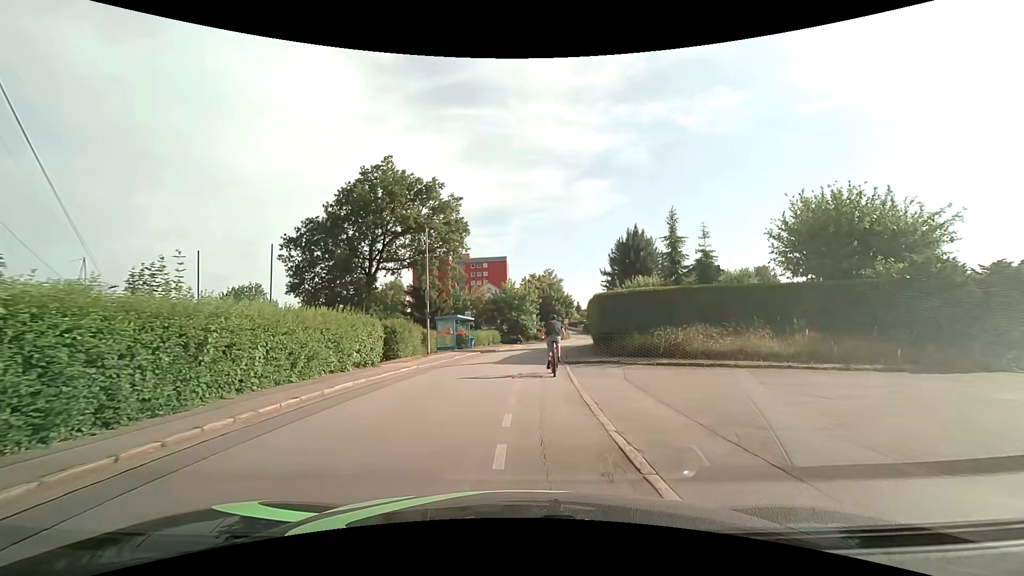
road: residential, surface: asphalt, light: Day
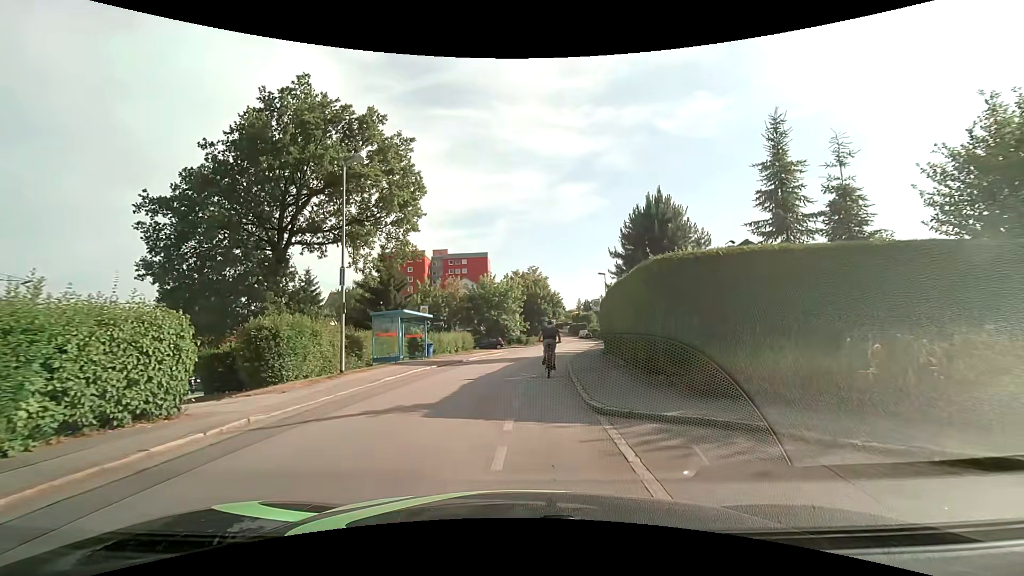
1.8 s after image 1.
(+0.2, +11.7) m; +2°
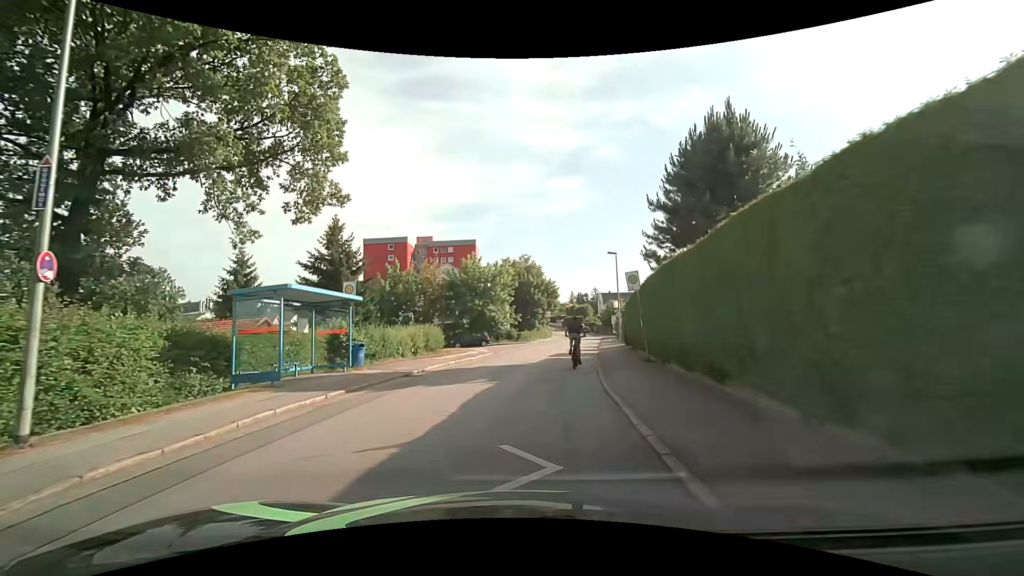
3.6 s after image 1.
(+0.2, +11.1) m; +1°
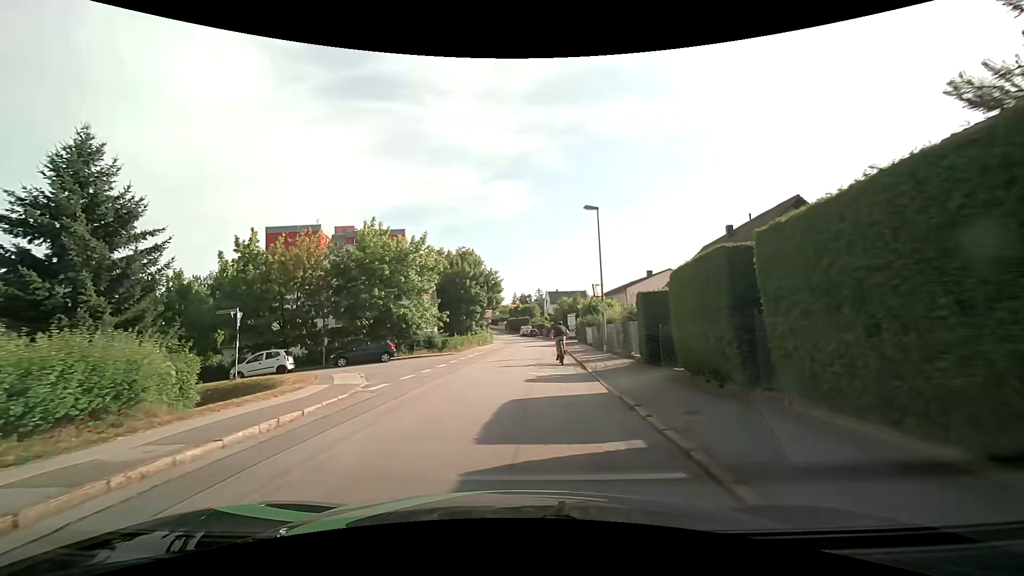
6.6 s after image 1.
(+1.0, +18.1) m; +7°
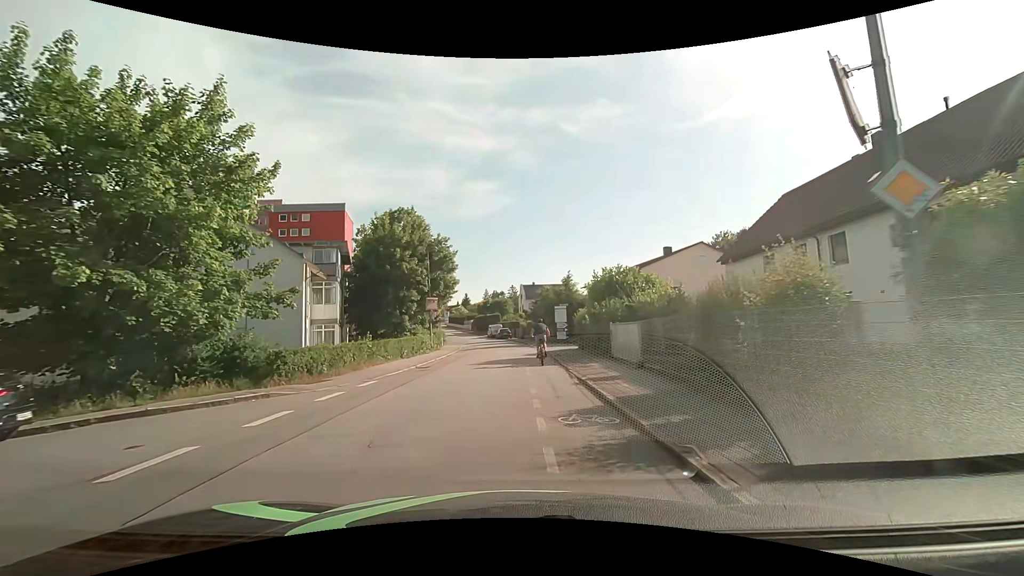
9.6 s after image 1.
(+0.8, +22.9) m; +3°
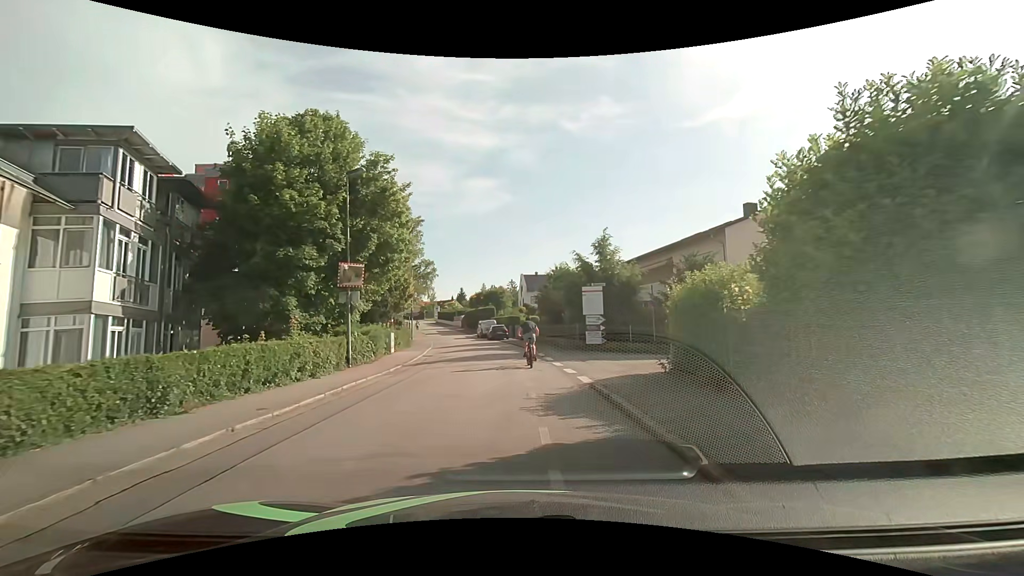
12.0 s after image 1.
(-0.2, +18.9) m; 0°
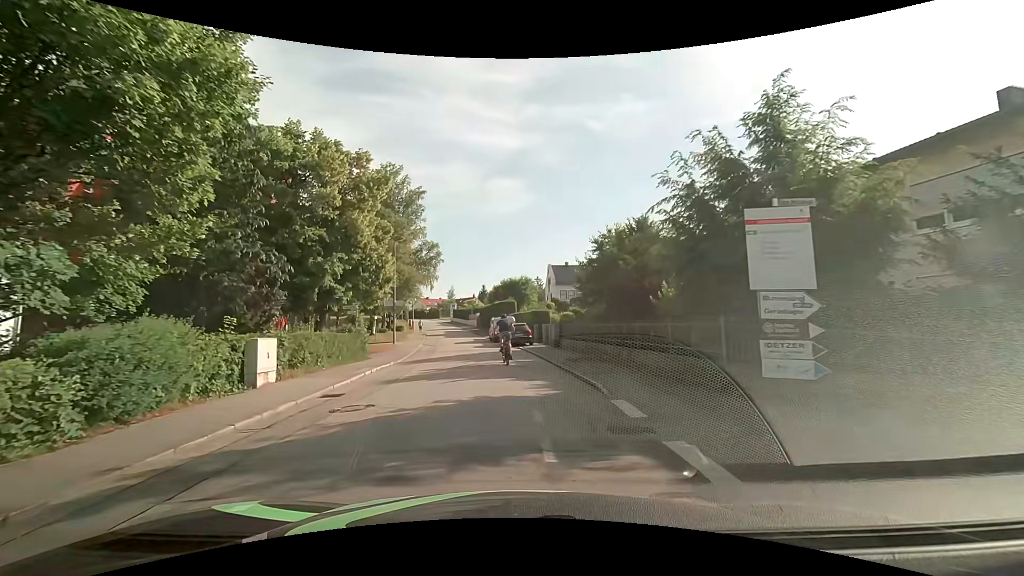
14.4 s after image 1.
(-0.1, +16.6) m; -2°
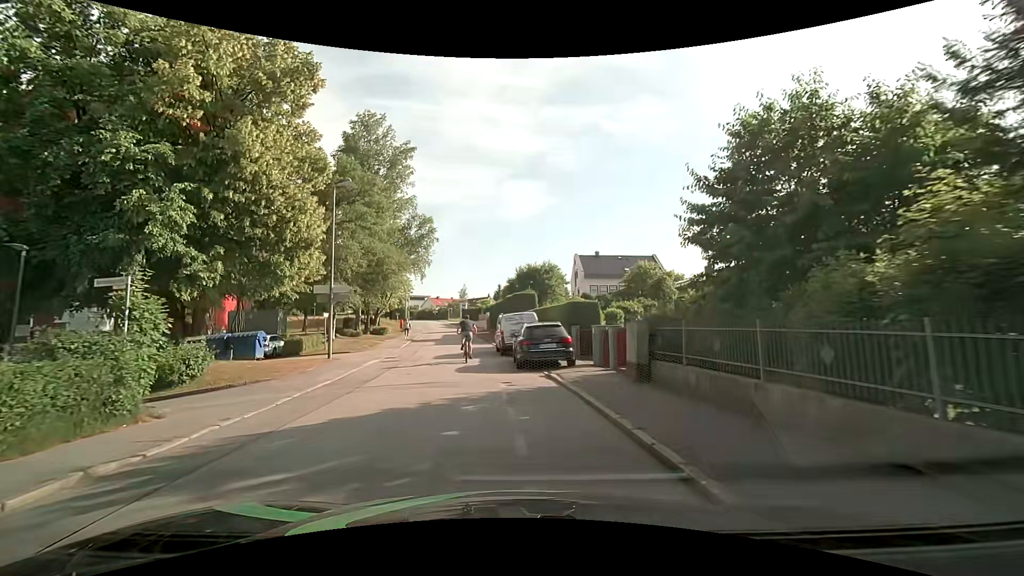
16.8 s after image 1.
(-0.4, +15.7) m; -2°
(-1, +10) (-2, +20) (-3, +30) (-4, +40) (-5, +50) (-7, +60) (-9, +69) (-11, +79) (-13, +89) (-15, +99) m
